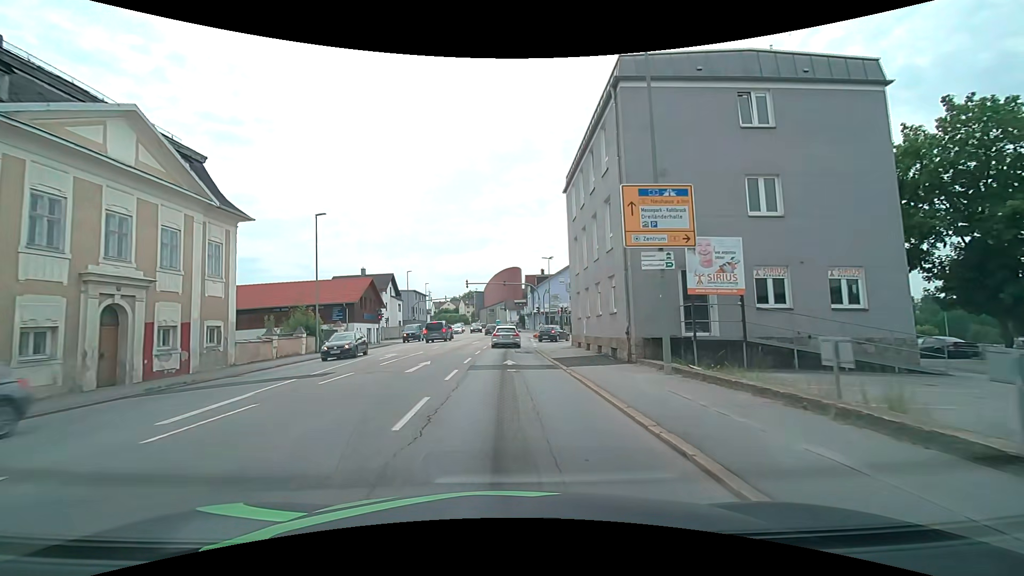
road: tertiary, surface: asphalt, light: Day
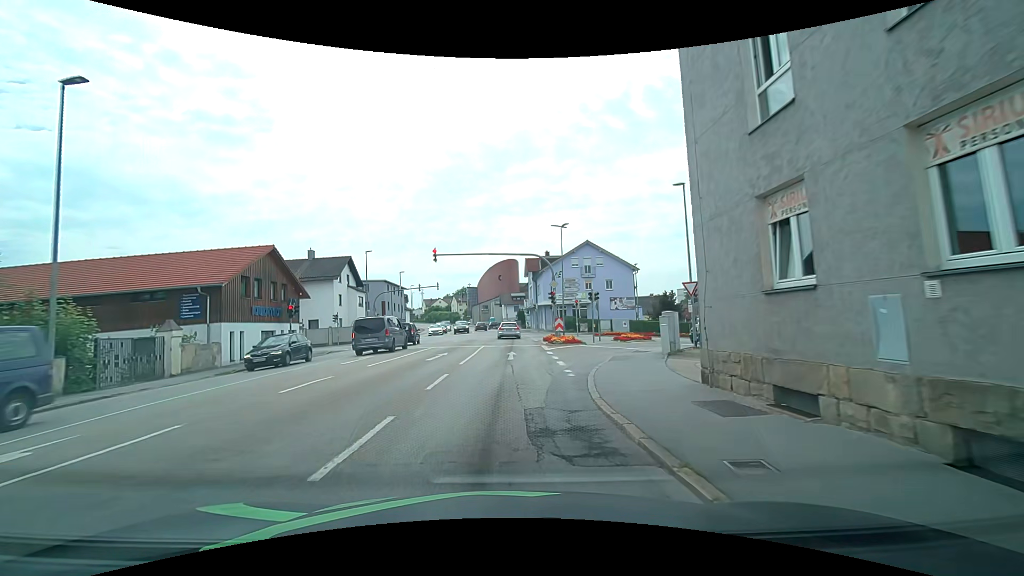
(+0.1, +20.2) m; +1°
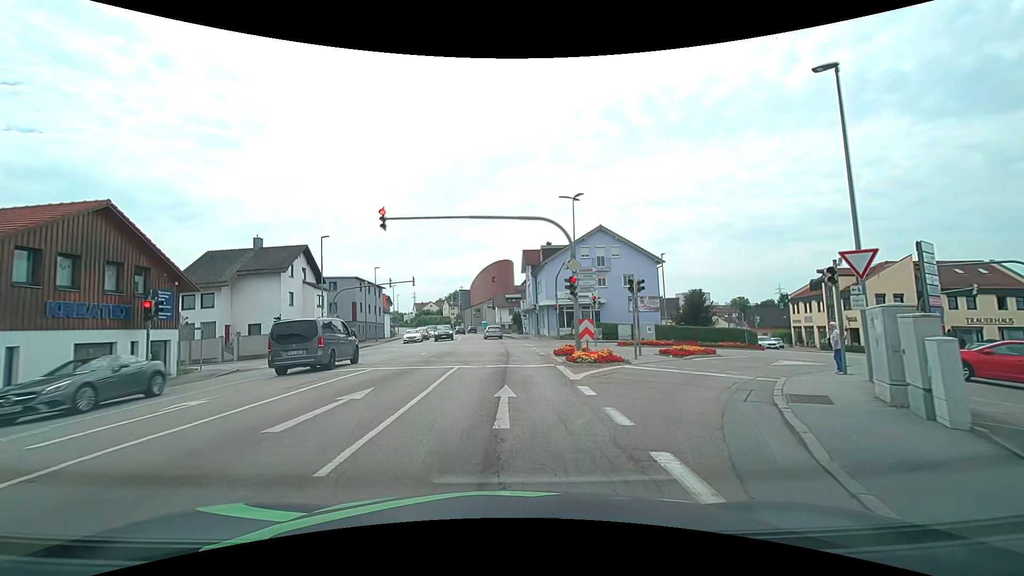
(-0.1, +11.7) m; 0°
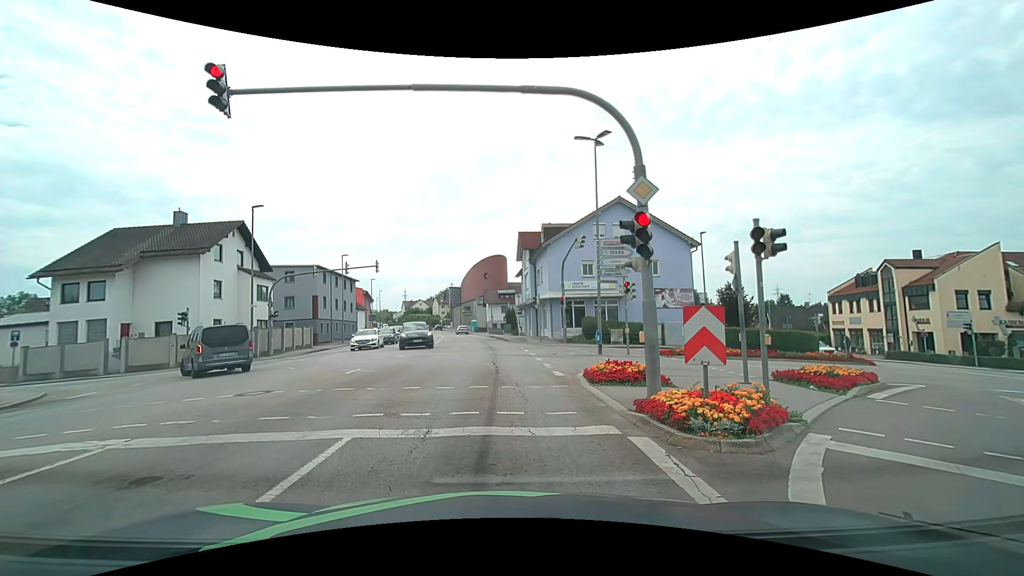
(+0.1, +10.3) m; +1°
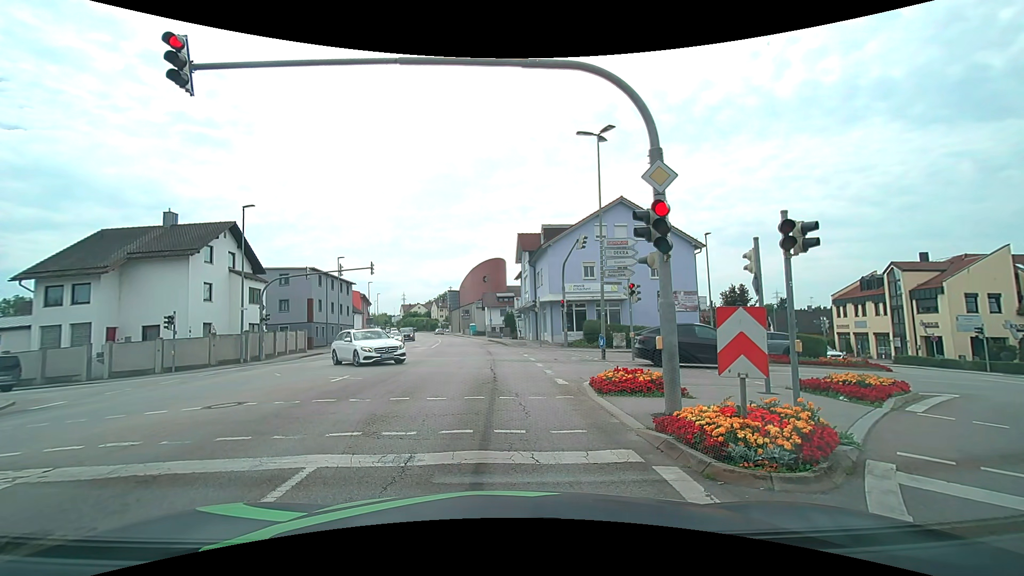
(0.0, +1.1) m; 0°
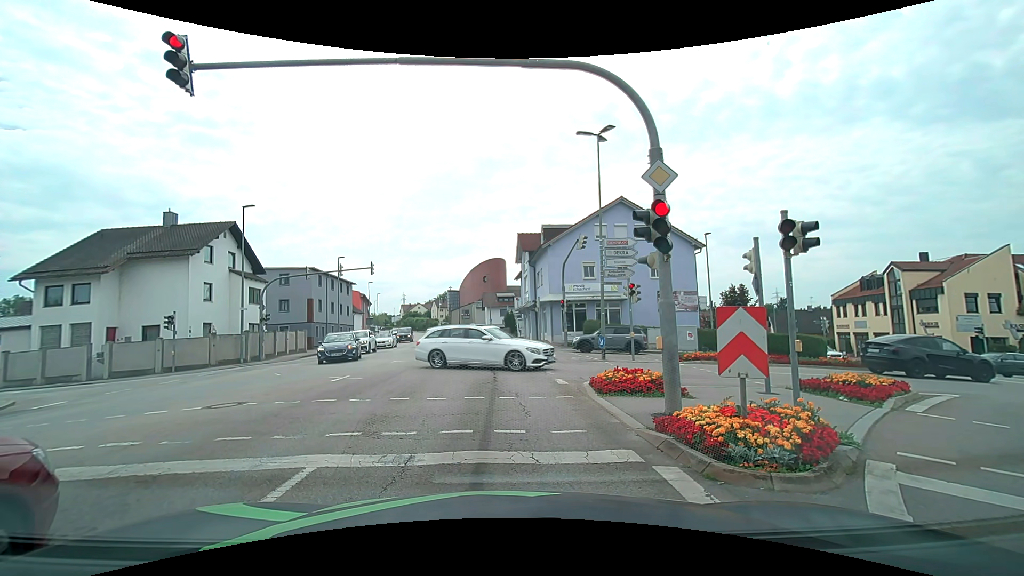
(0.0, 0.0) m; 0°
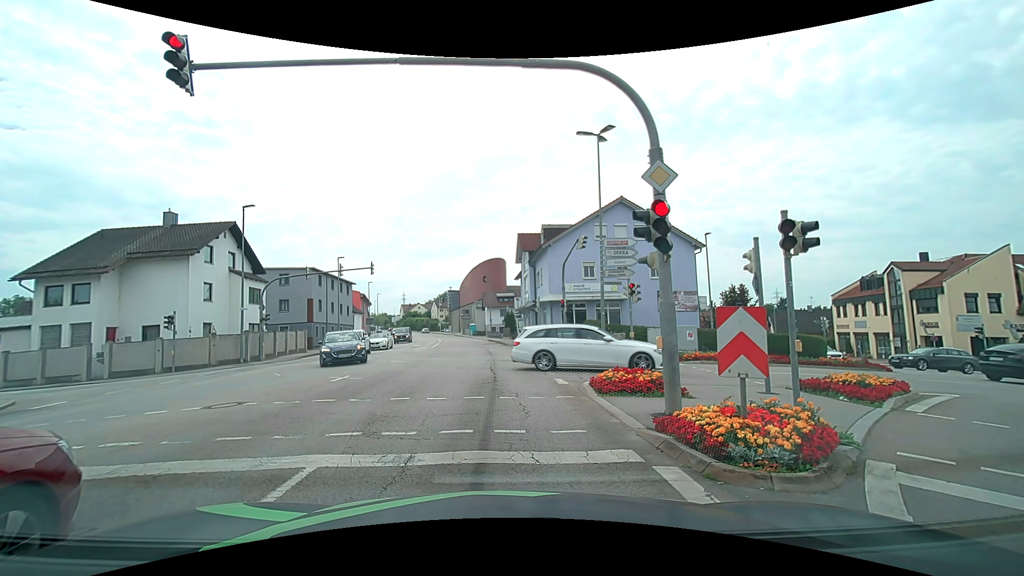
(0.0, 0.0) m; 0°
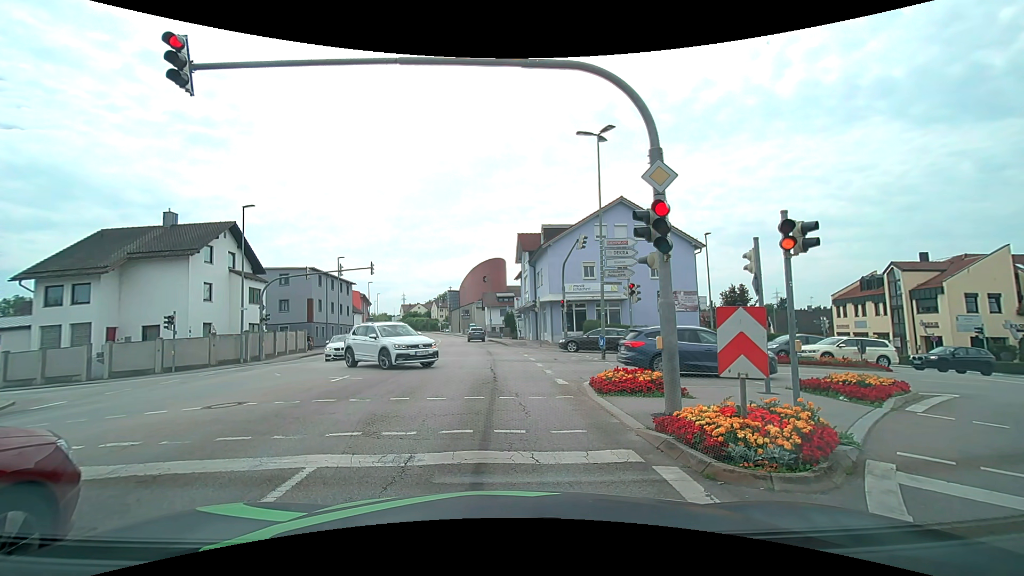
(0.0, 0.0) m; 0°
(0, +10) (-1, +20) (-1, +30) (-2, +40) (-3, +50) (-4, +60) (-6, +70) (-8, +79) (-10, +89) (-12, +99) m
